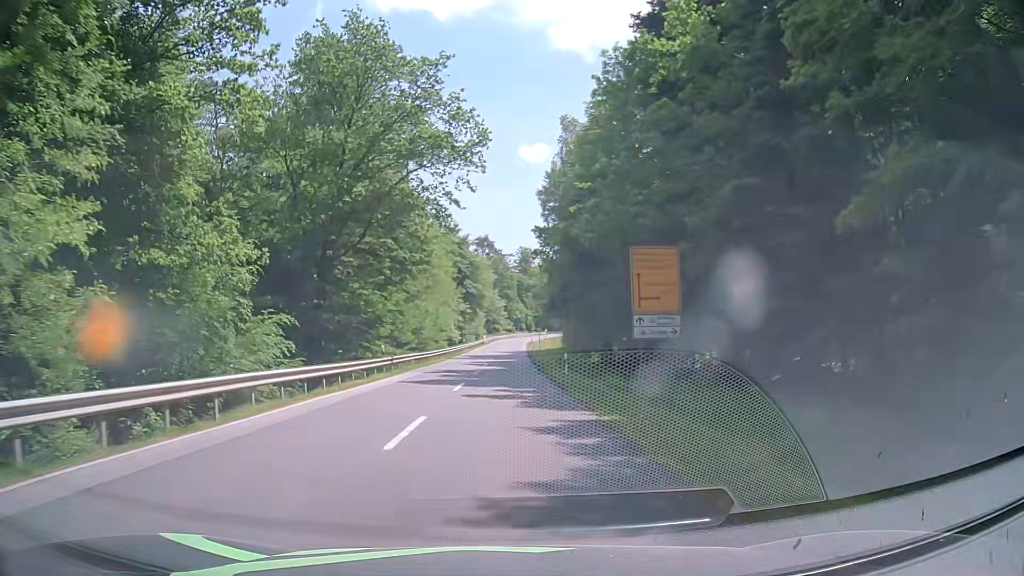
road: secondary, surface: asphalt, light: Day
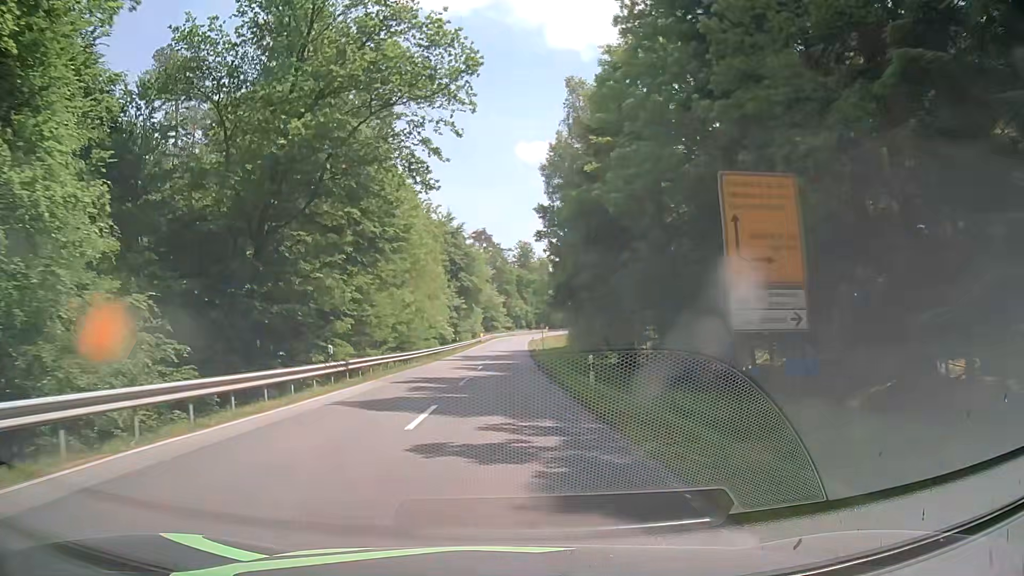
(0.0, +9.1) m; 0°
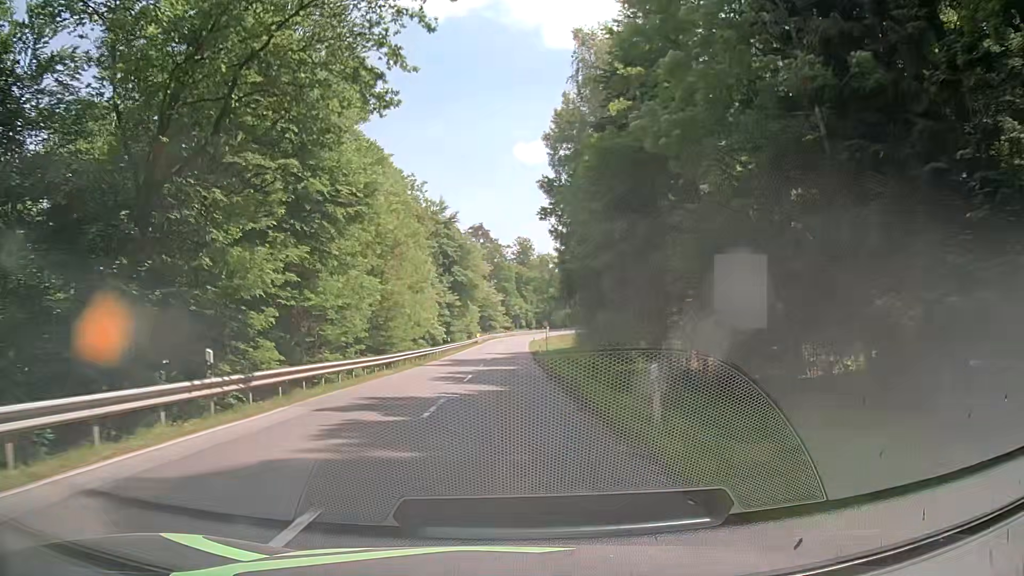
(0.0, +9.1) m; 0°
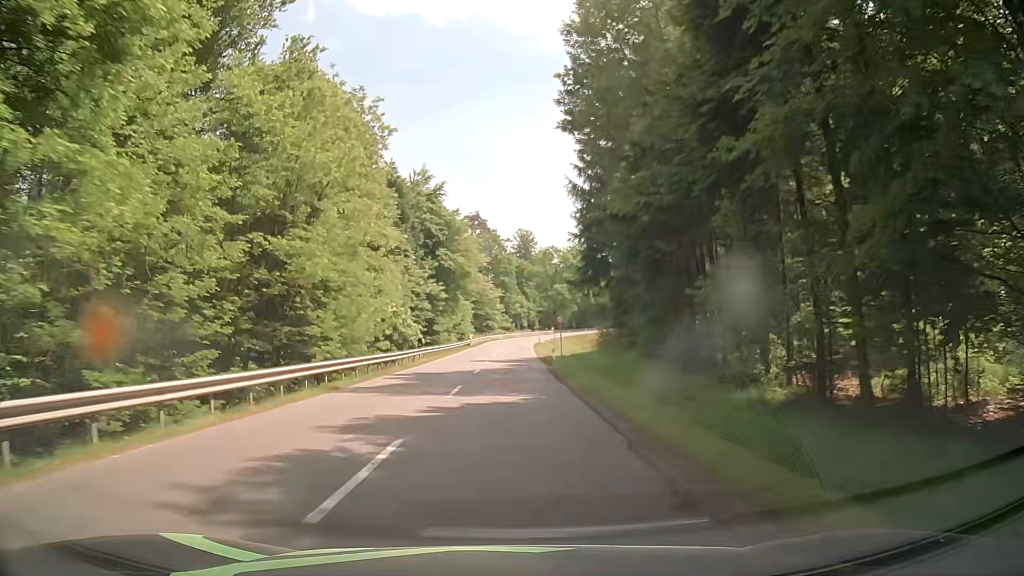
(0.0, +18.2) m; 0°
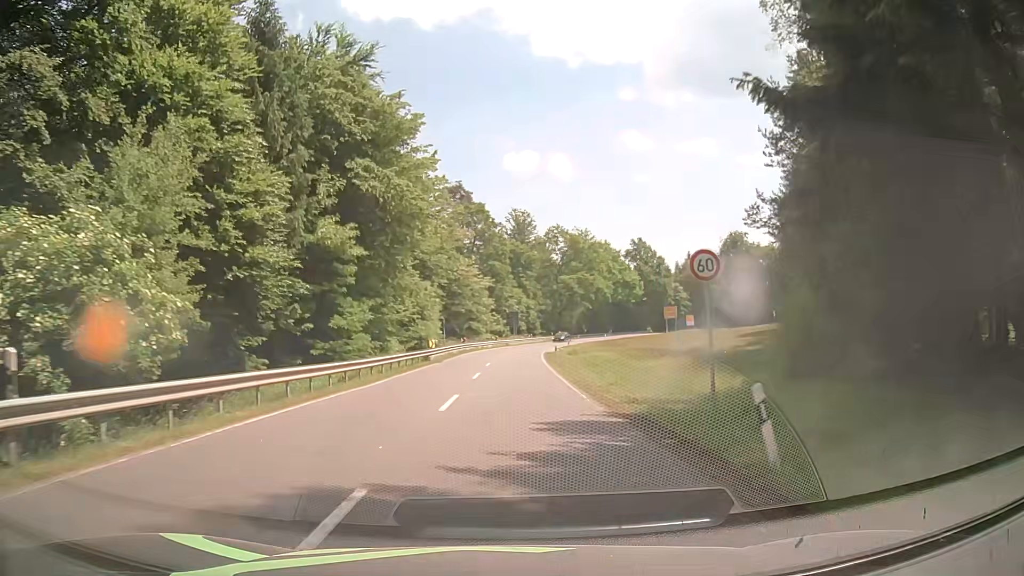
(-0.1, +36.3) m; +1°
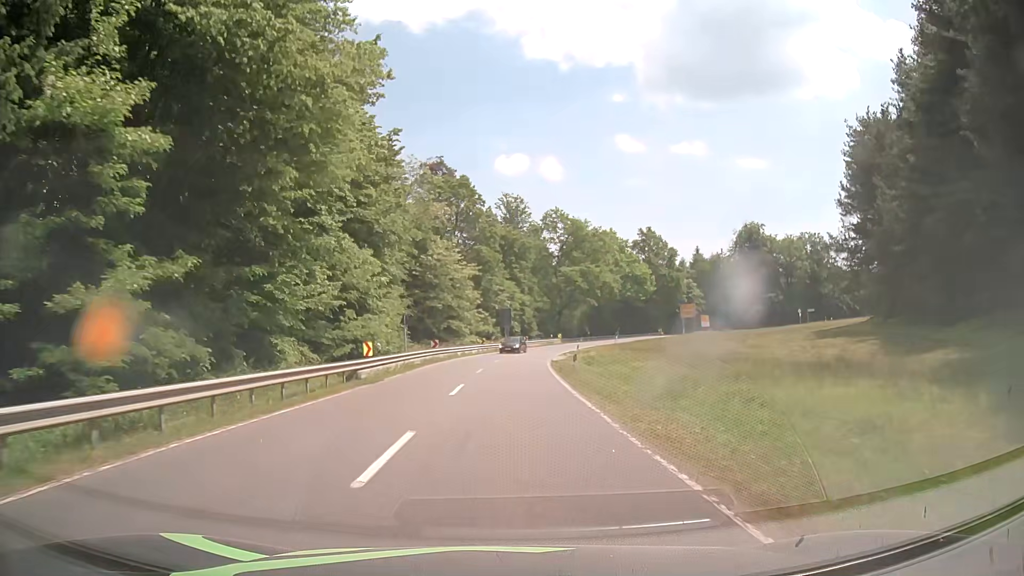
(+0.1, +18.1) m; +1°
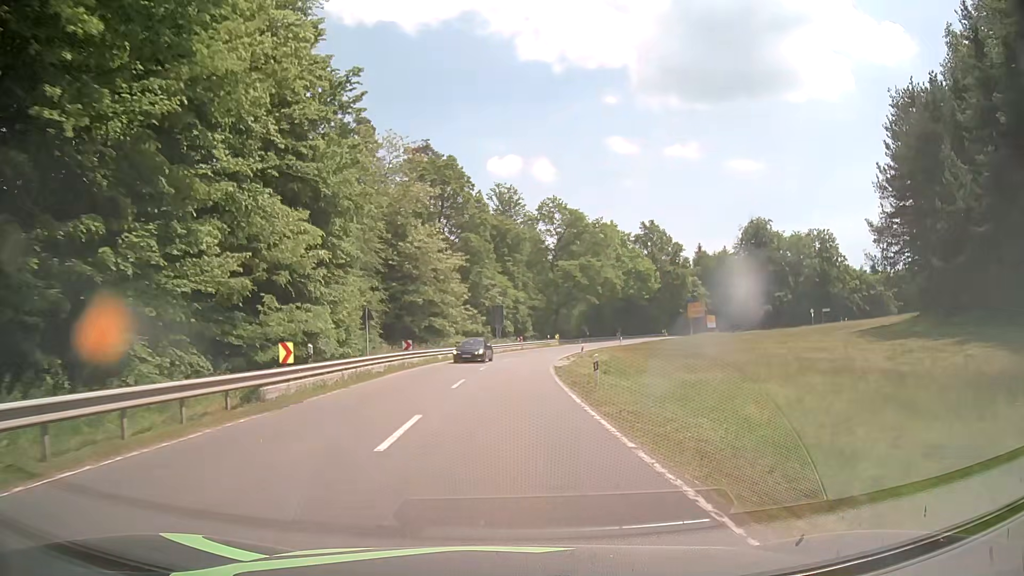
(0.0, +9.0) m; 0°
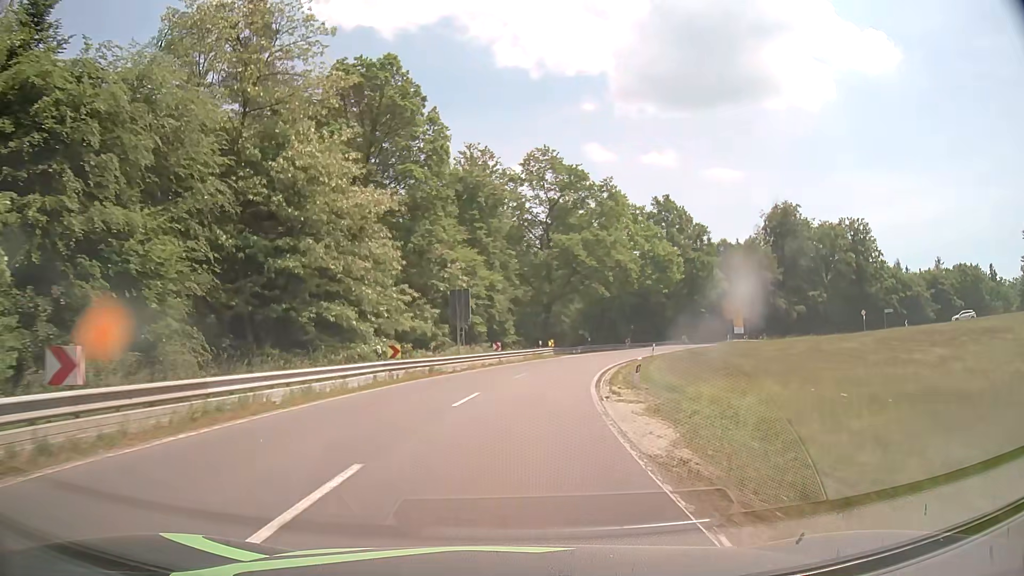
(+0.5, +27.1) m; +3°
(0, +10) (+1, +20) (+2, +30) (+5, +40) (+8, +49) (+12, +58) (+17, +67) (+23, +75) (+31, +80) (+41, +81) m
